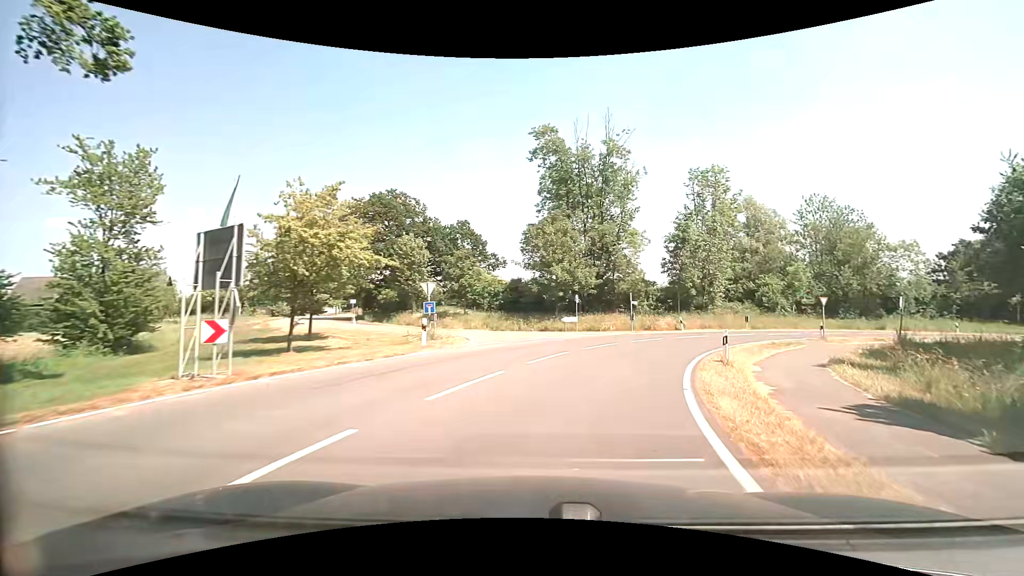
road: tertiary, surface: asphalt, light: Day
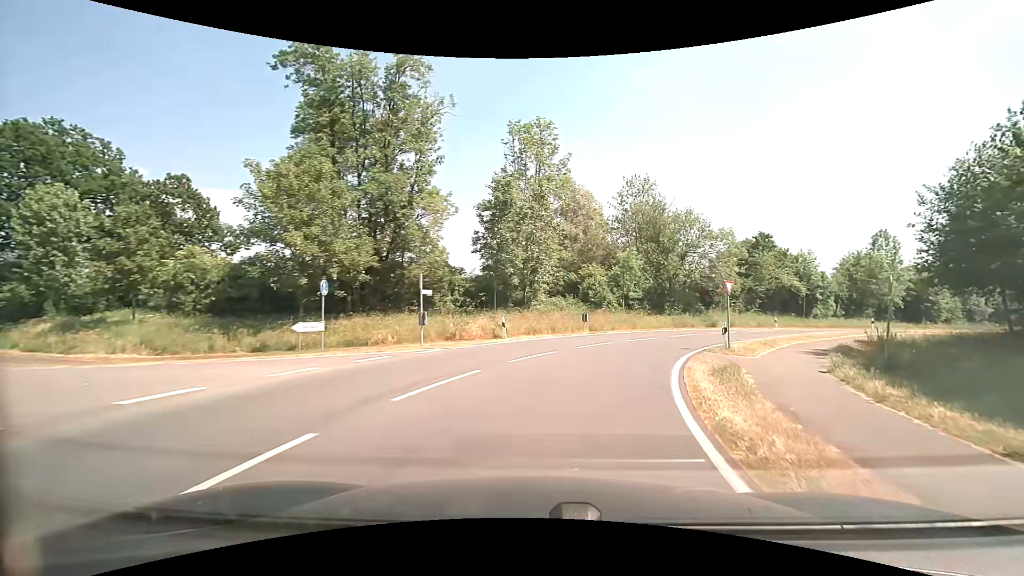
(+3.1, +16.7) m; +22°
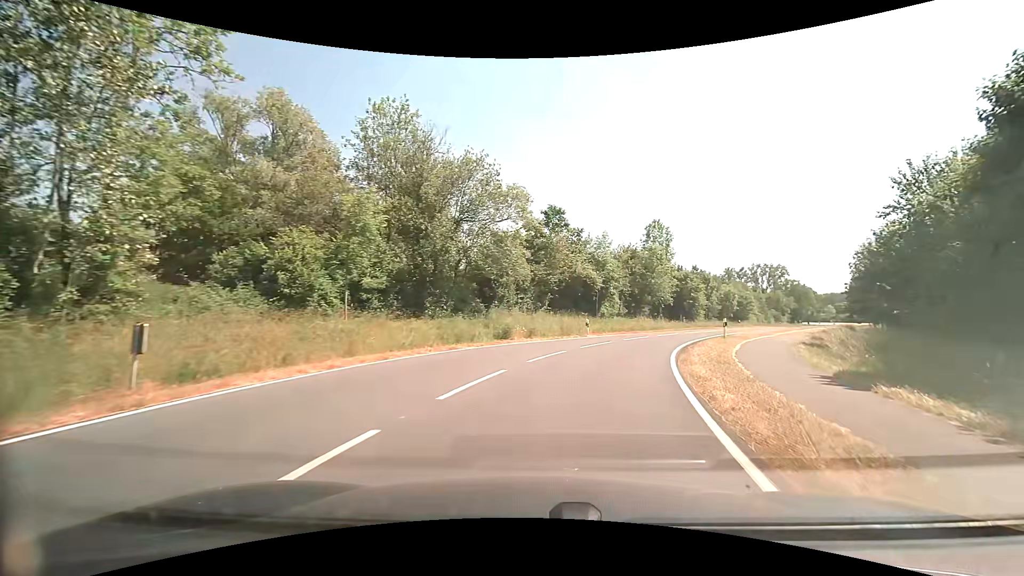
(+4.8, +21.5) m; +26°
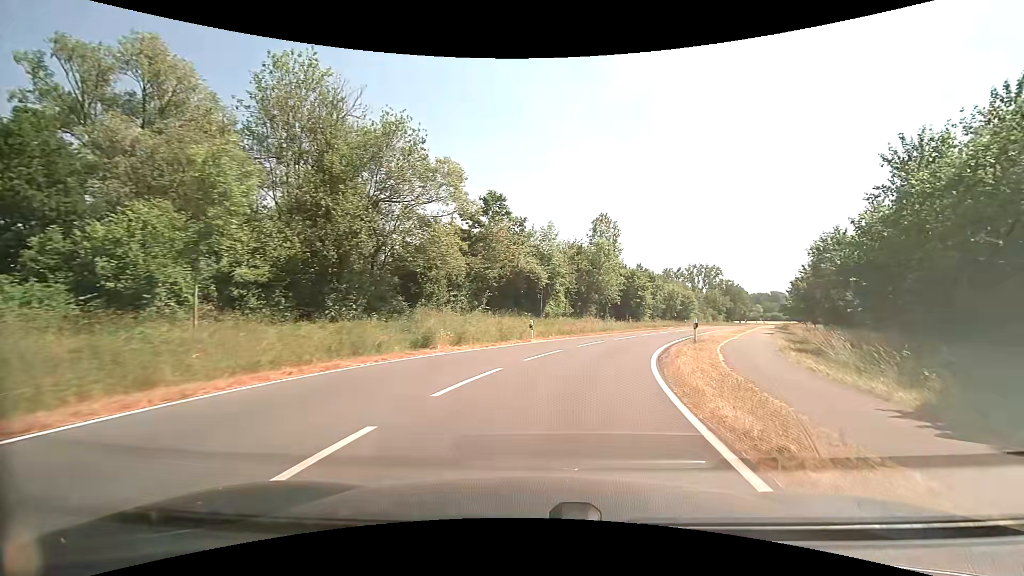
(+0.3, +5.6) m; +7°
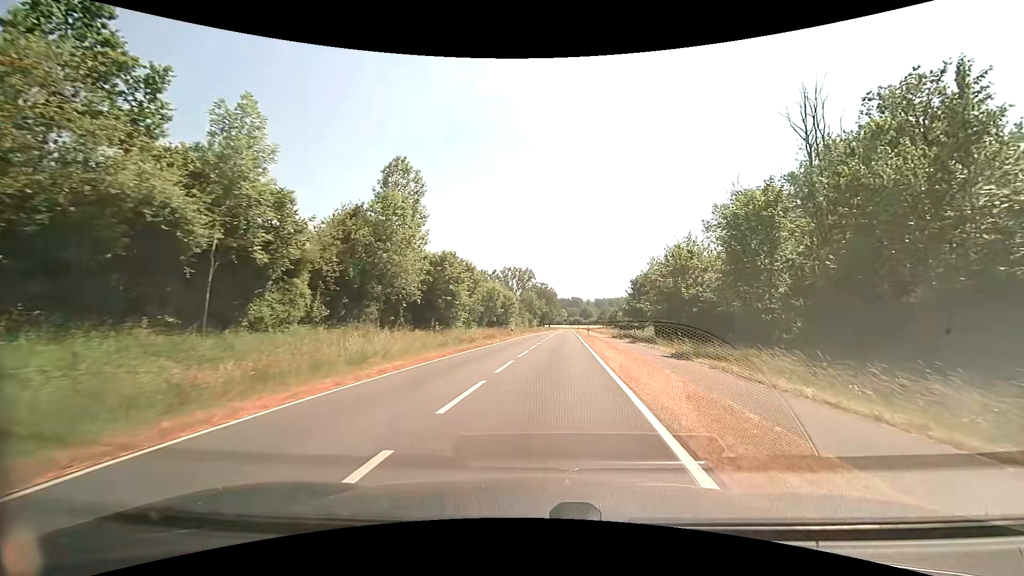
(+4.5, +23.2) m; +21°
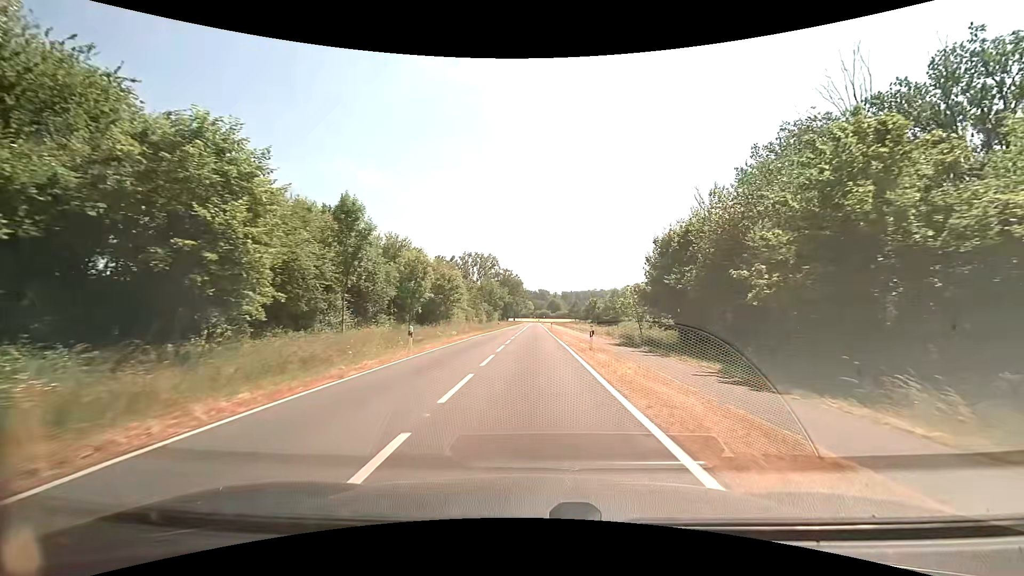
(+1.7, +29.5) m; +5°
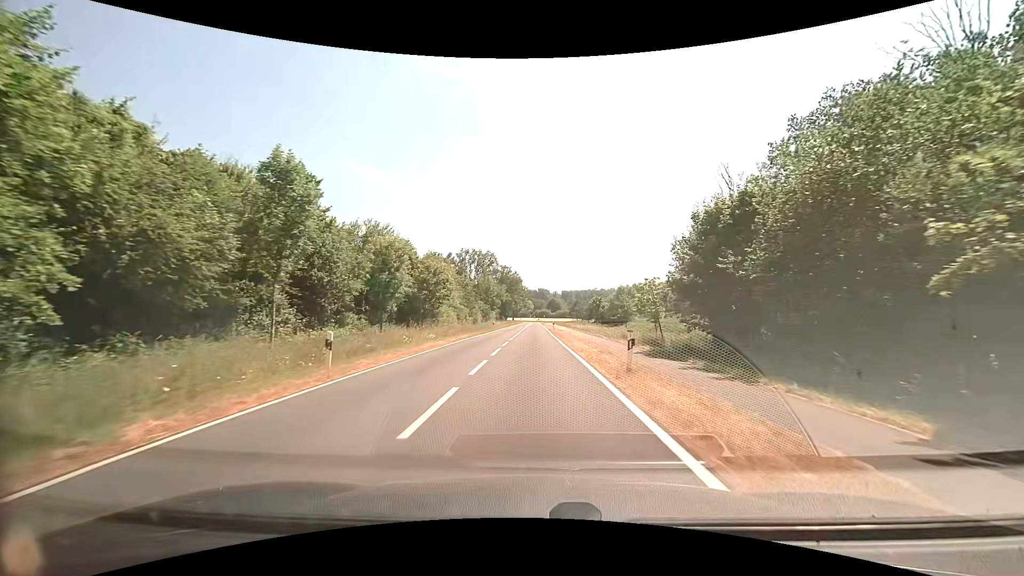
(0.0, +8.4) m; 0°
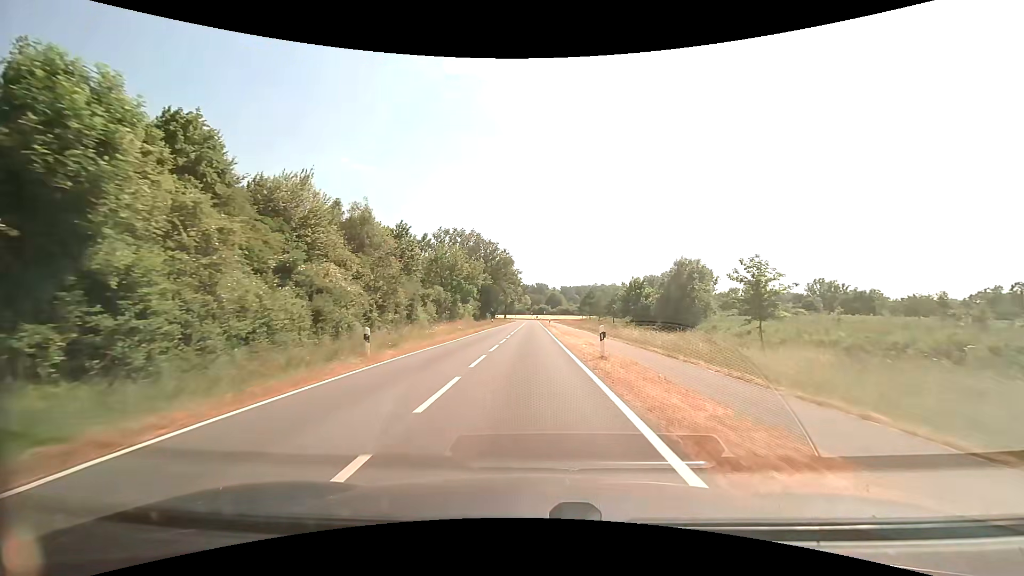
(+0.1, +46.8) m; 0°
(0, +10) (0, +20) (0, +30) (0, +40) (0, +50) (0, +60) (0, +70) (0, +80) (0, +90) (0, +100) m
